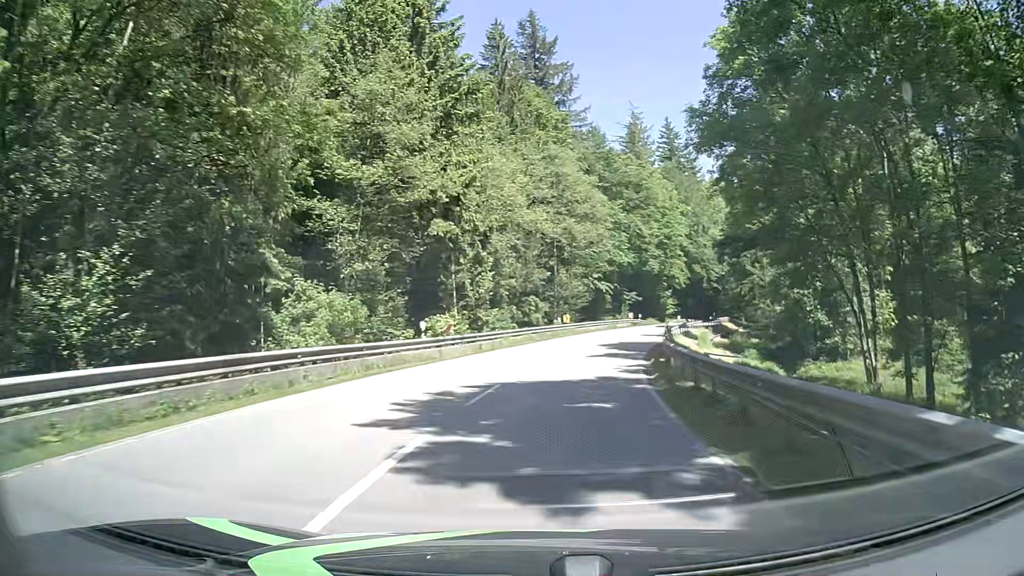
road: secondary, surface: asphalt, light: Day
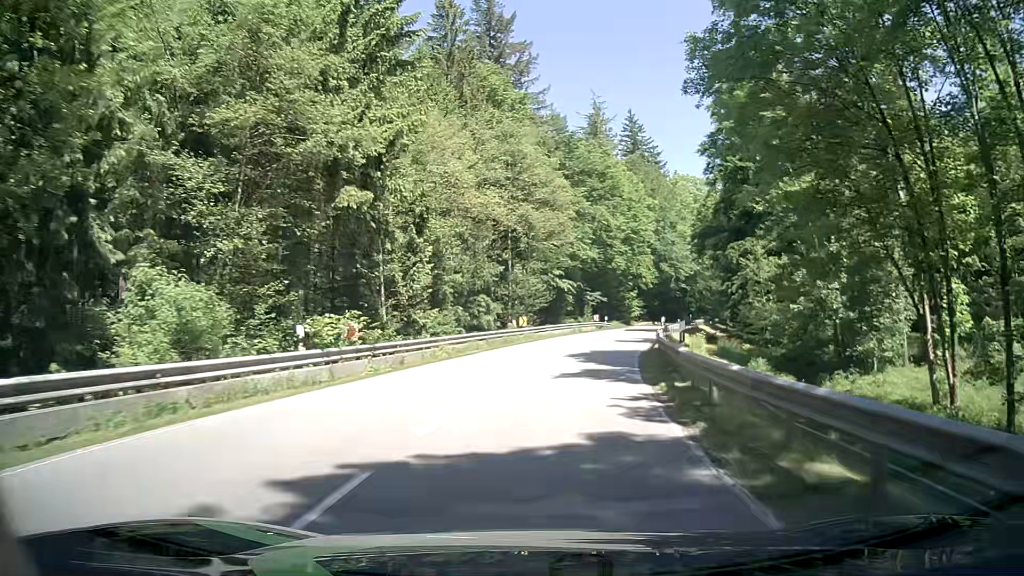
(+0.3, +8.5) m; +4°
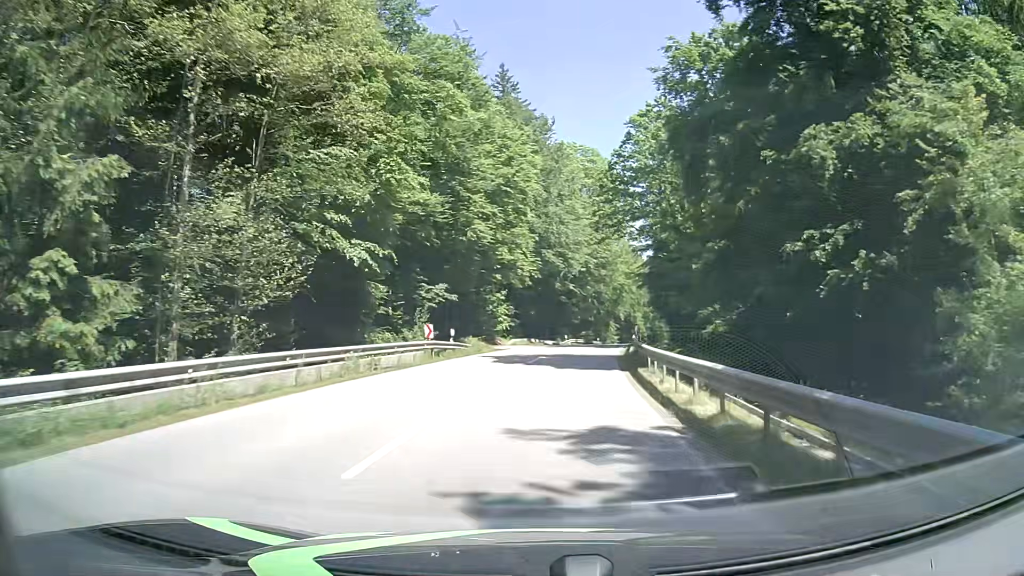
(+3.5, +33.8) m; +12°
(0, +10) (+1, +20) (+2, +30) (+3, +40) (+4, +50) (+6, +60) (+8, +69) (+9, +79) (+11, +89) (+13, +99) m
